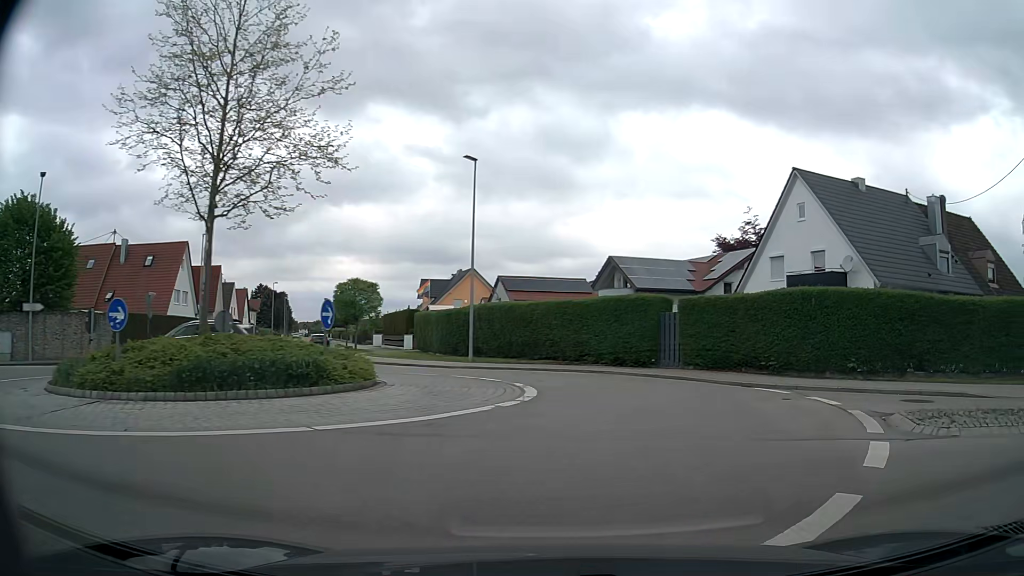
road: tertiary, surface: asphalt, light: Day
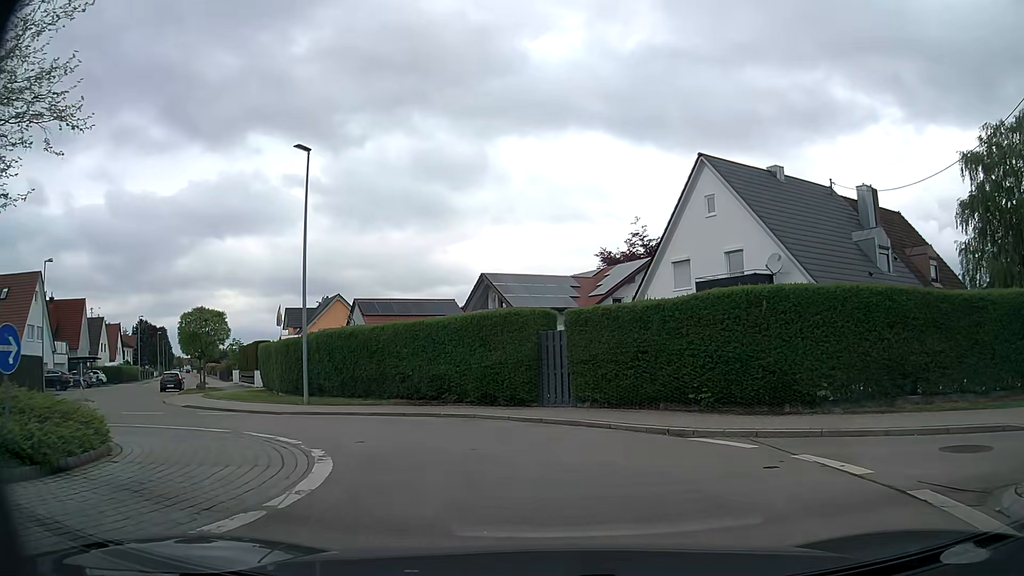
(+0.7, +6.1) m; +11°
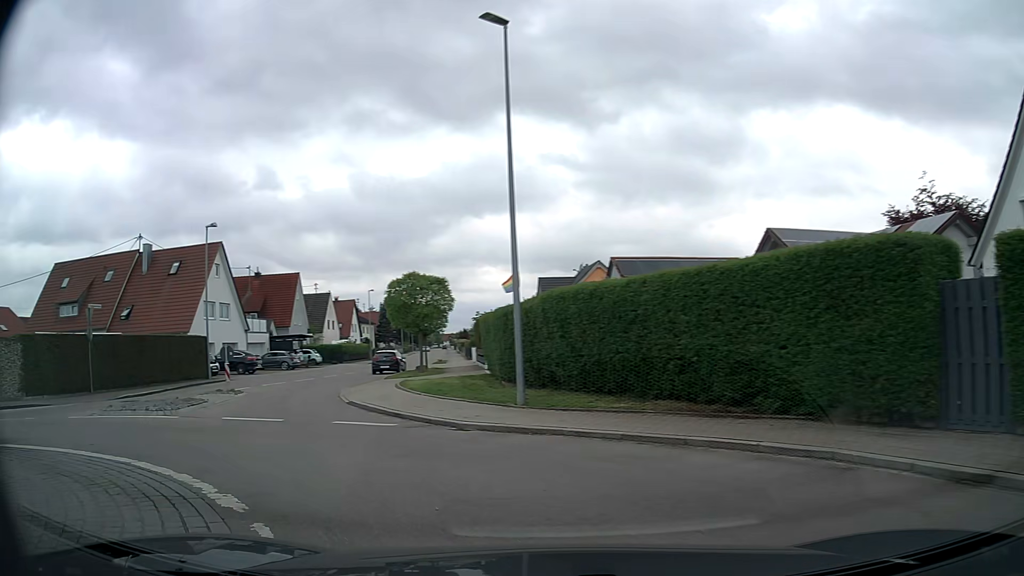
(-1.4, +8.7) m; -23°
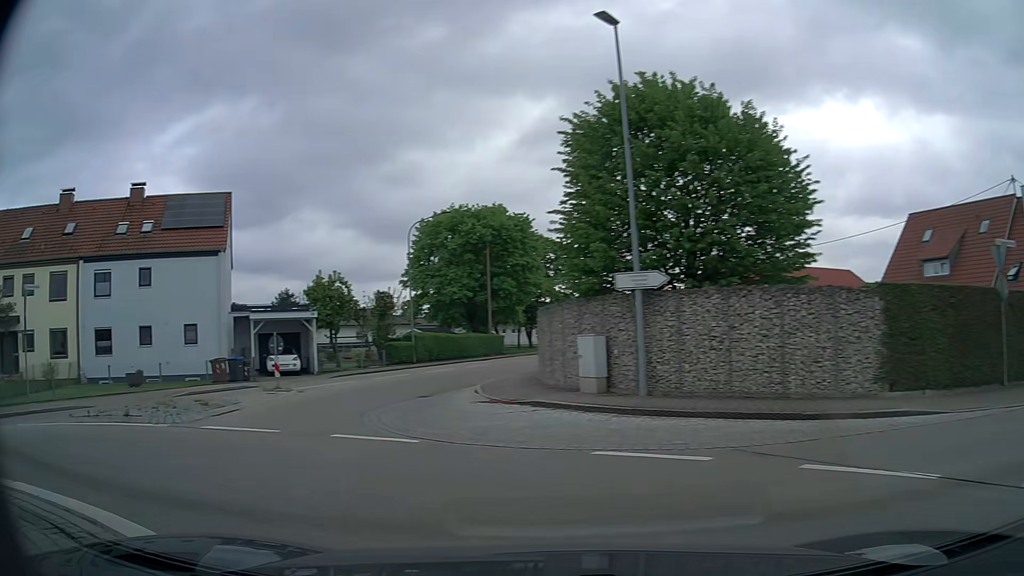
(-7.0, +9.0) m; -75°
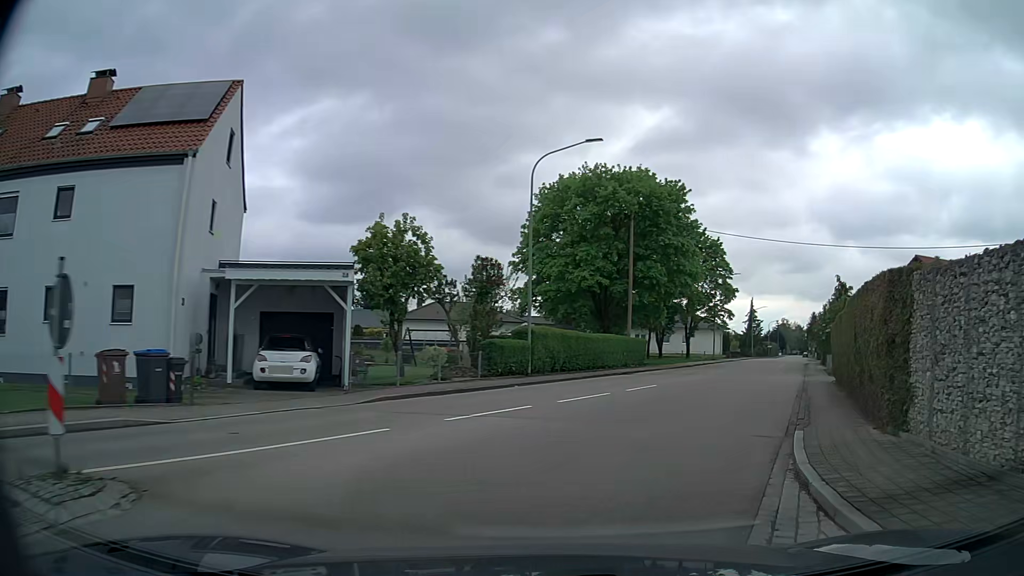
(-3.4, +16.1) m; -7°
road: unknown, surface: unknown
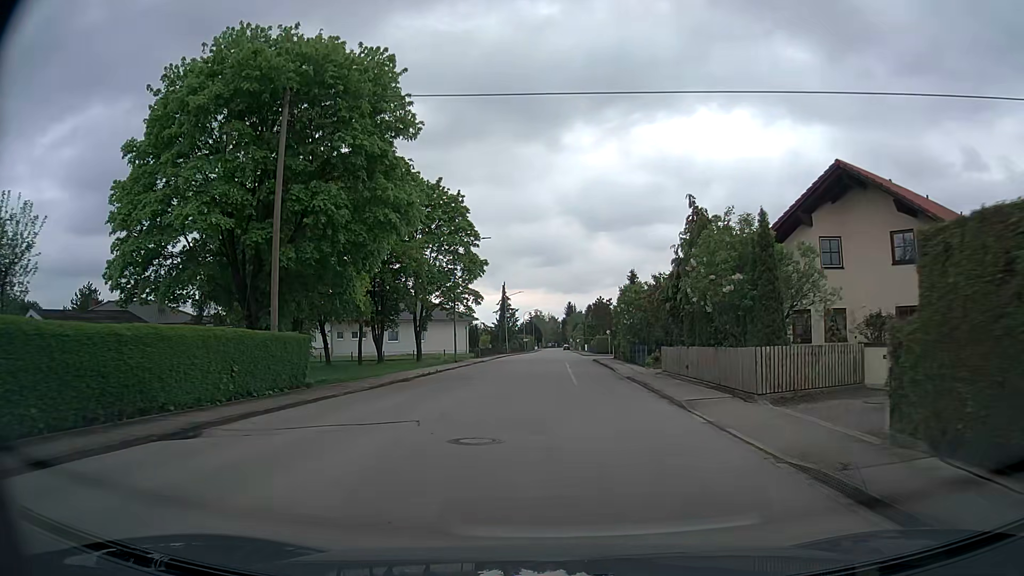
(+5.3, +22.7) m; +20°
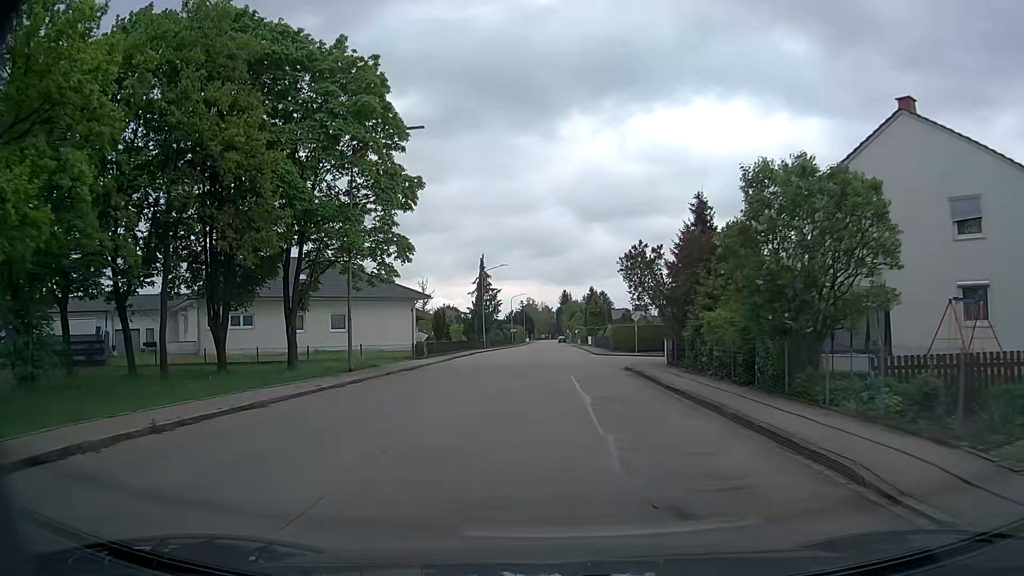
(+0.3, +26.4) m; 0°
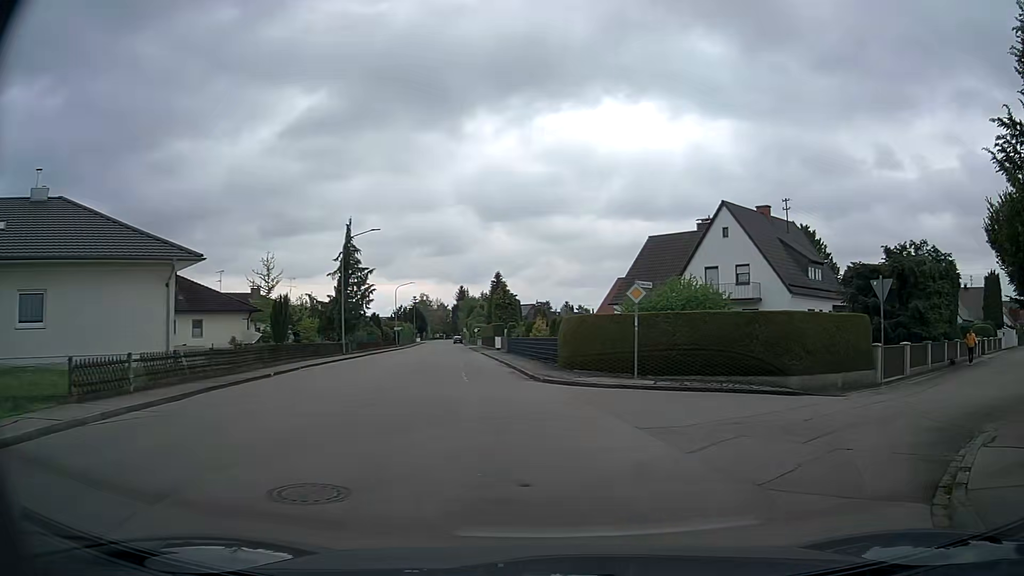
(+0.3, +24.8) m; +9°
(+3, +9) (+11, +16) (+18, +23) (+25, +30) (+32, +37) (+39, +44) (+46, +51) (+53, +58) (+60, +65) (+68, +72) m
